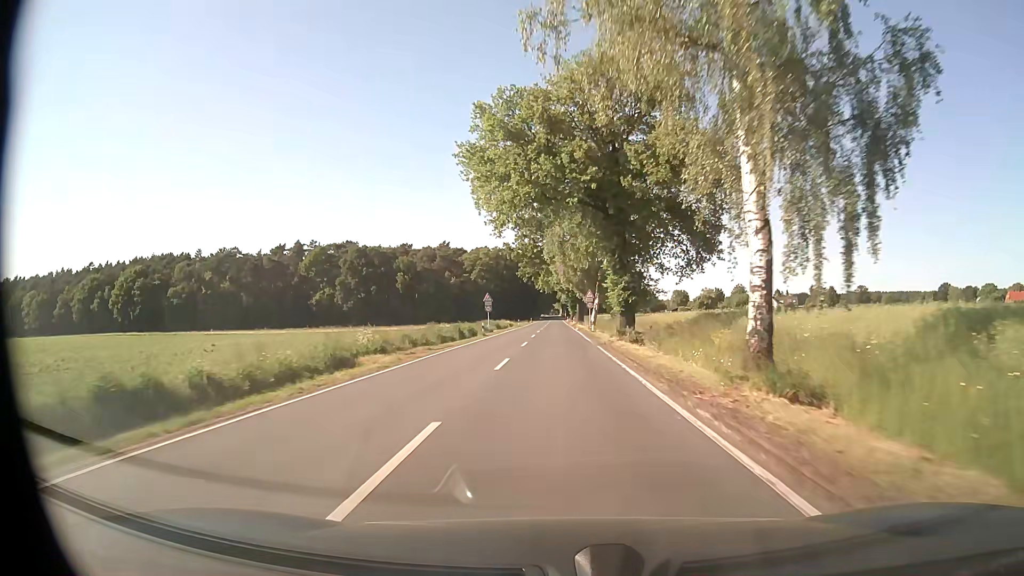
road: secondary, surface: asphalt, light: Day
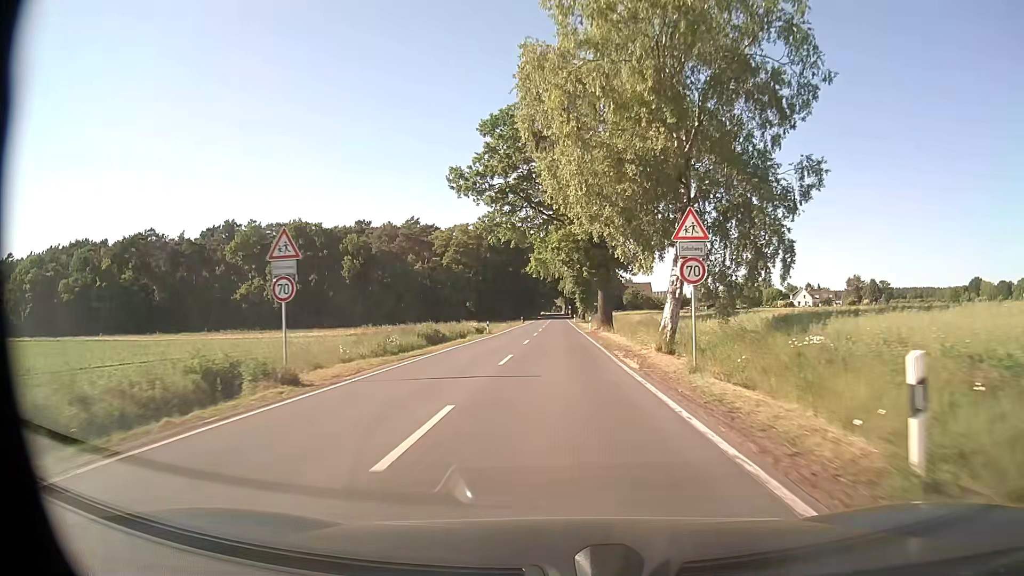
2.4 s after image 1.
(0.0, +46.6) m; 0°
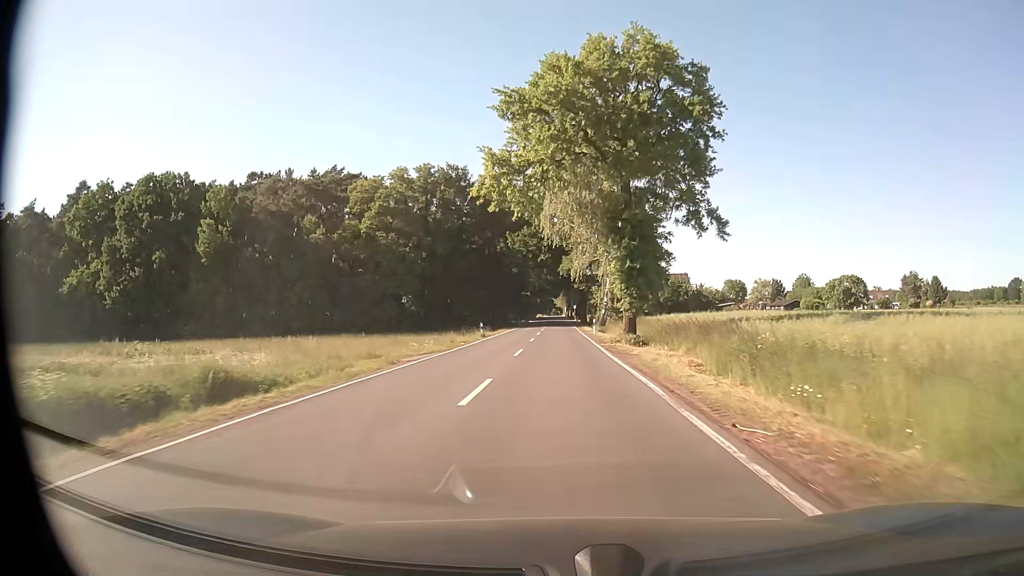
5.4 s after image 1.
(-0.1, +56.3) m; 0°
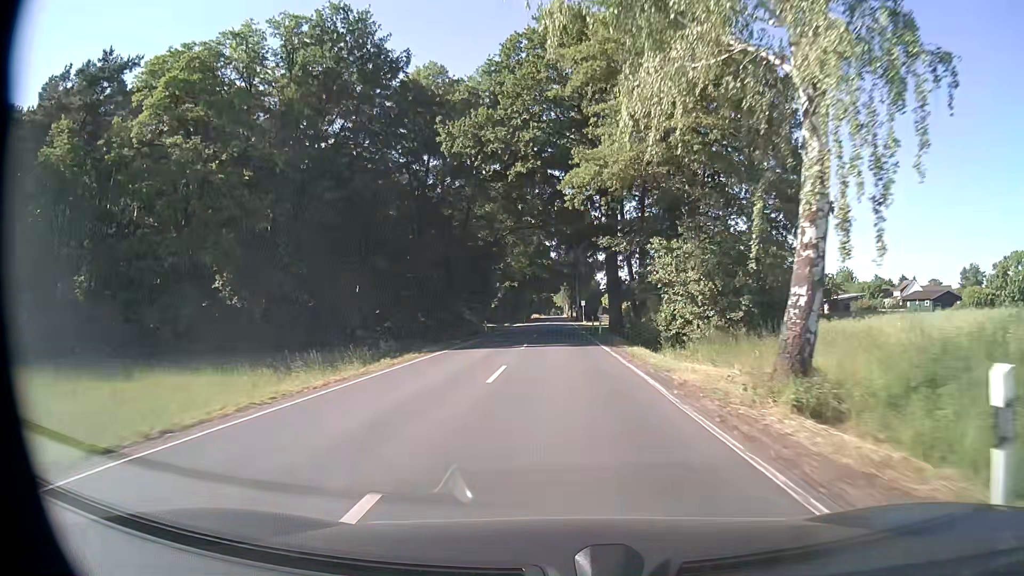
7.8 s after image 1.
(+0.1, +45.2) m; 0°
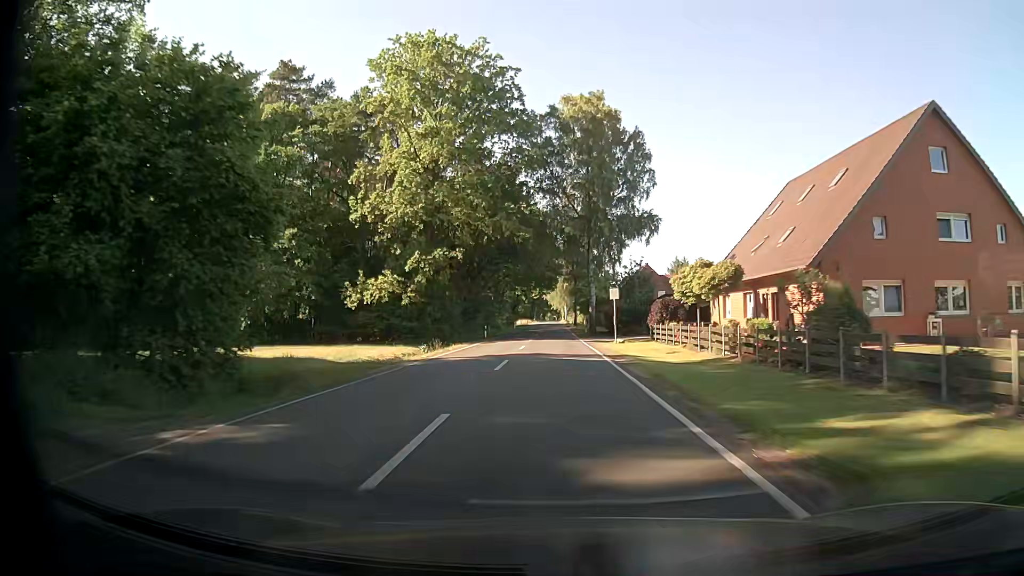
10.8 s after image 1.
(+0.1, +56.4) m; 0°
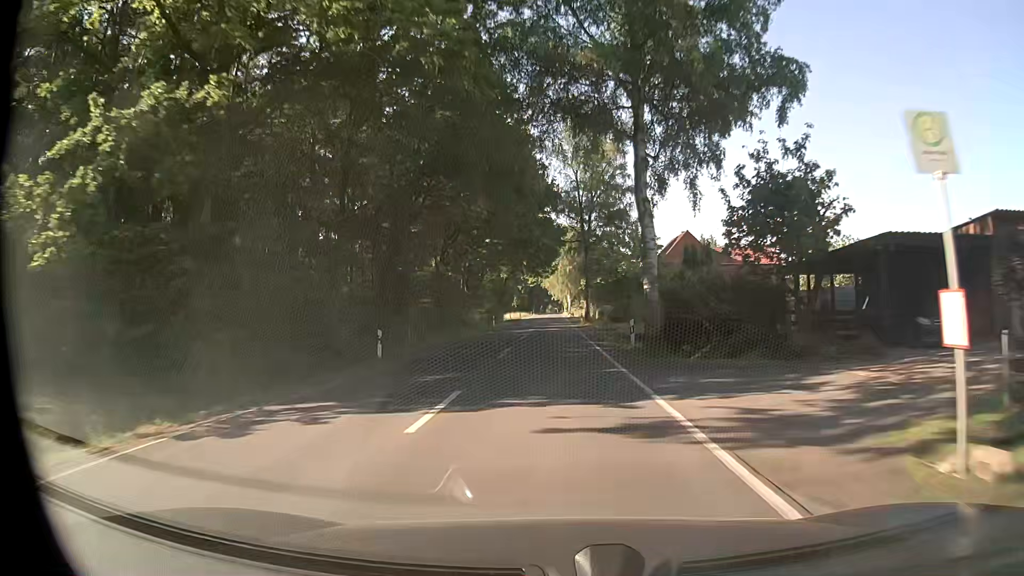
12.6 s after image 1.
(+0.2, +33.8) m; 0°
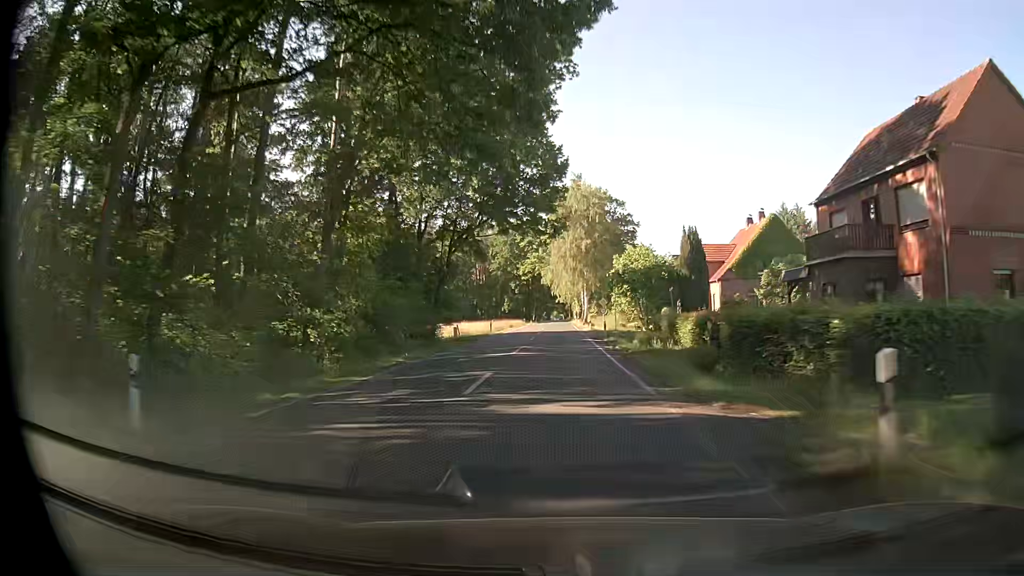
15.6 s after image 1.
(-0.4, +56.5) m; 0°
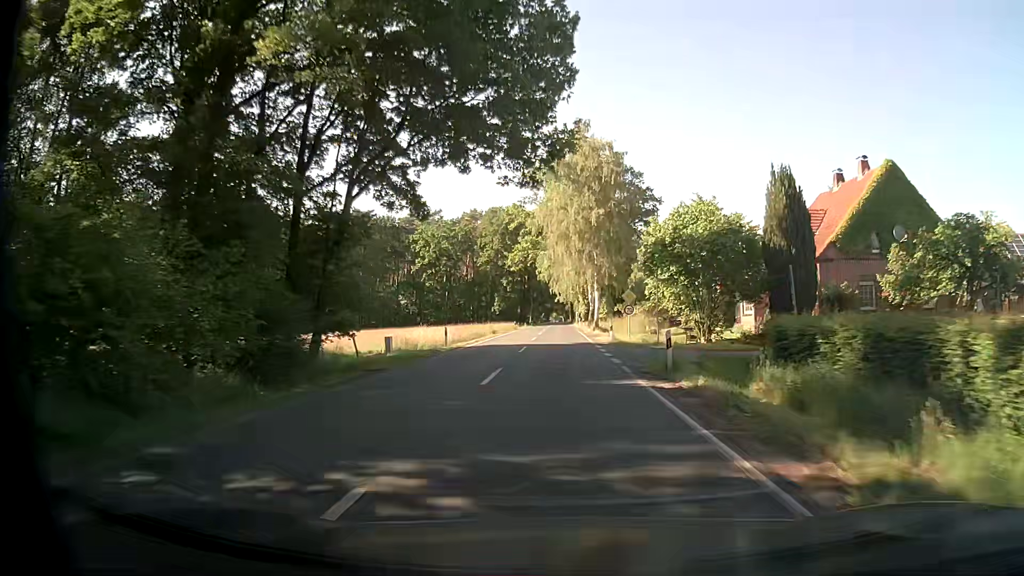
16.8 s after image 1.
(-0.1, +22.5) m; 0°
(0, +10) (0, +20) (0, +30) (0, +40) (0, +50) (0, +60) (0, +70) (0, +80) (0, +90) (0, +100) m
